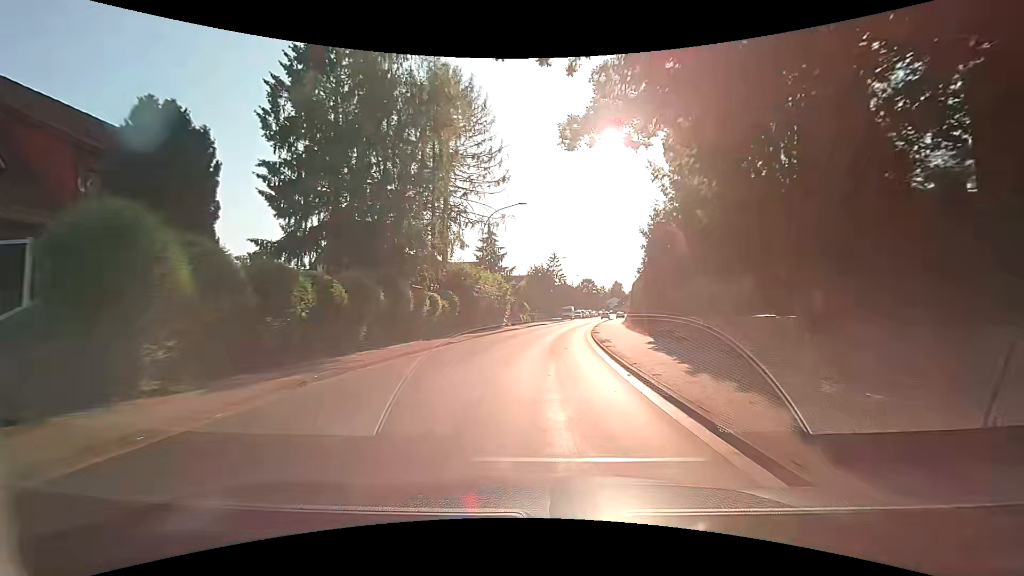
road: secondary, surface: asphalt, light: Day
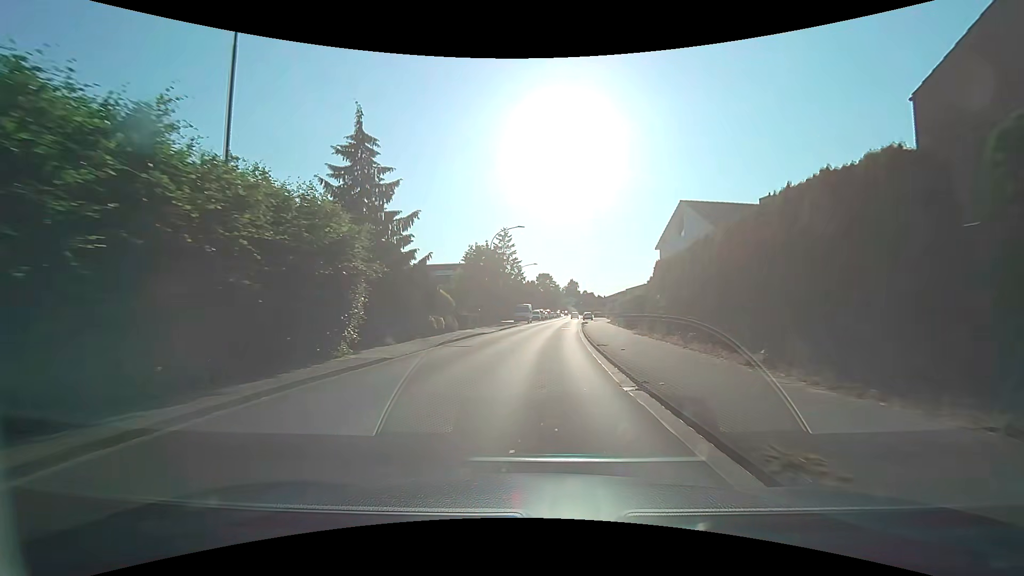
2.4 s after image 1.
(+1.6, +28.1) m; +5°
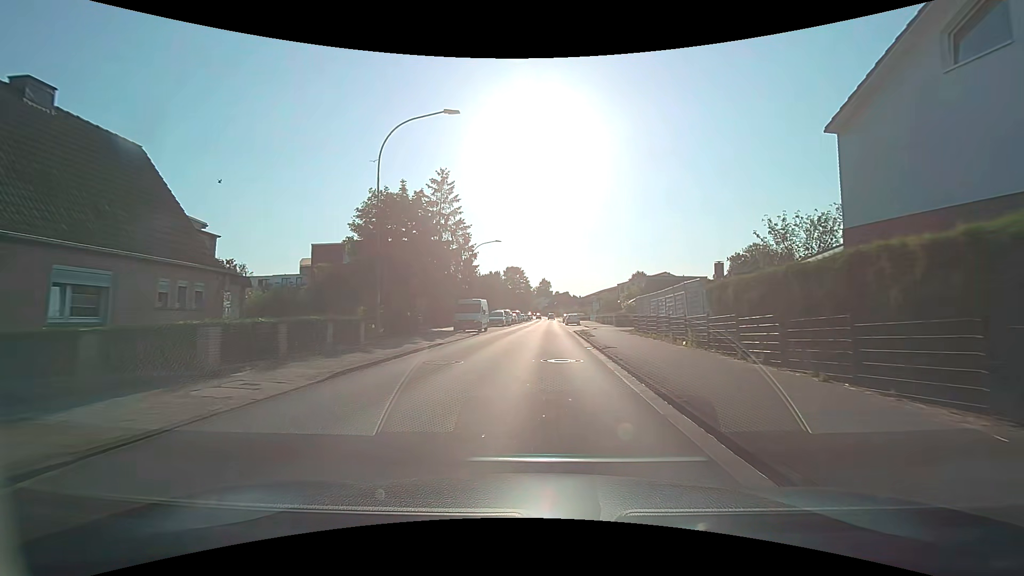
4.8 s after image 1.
(+1.1, +28.4) m; +4°
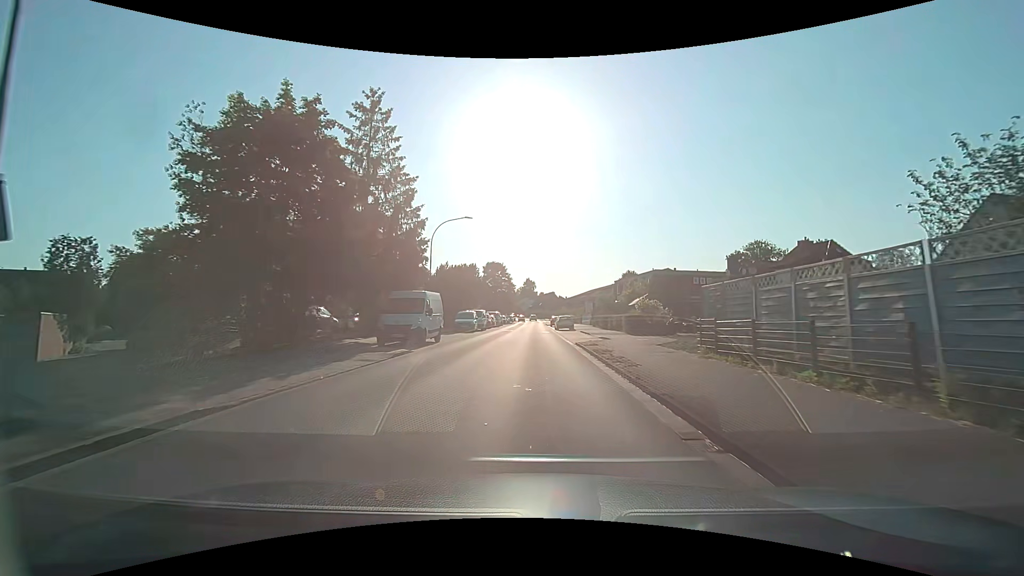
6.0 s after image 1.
(+0.2, +14.3) m; +1°
